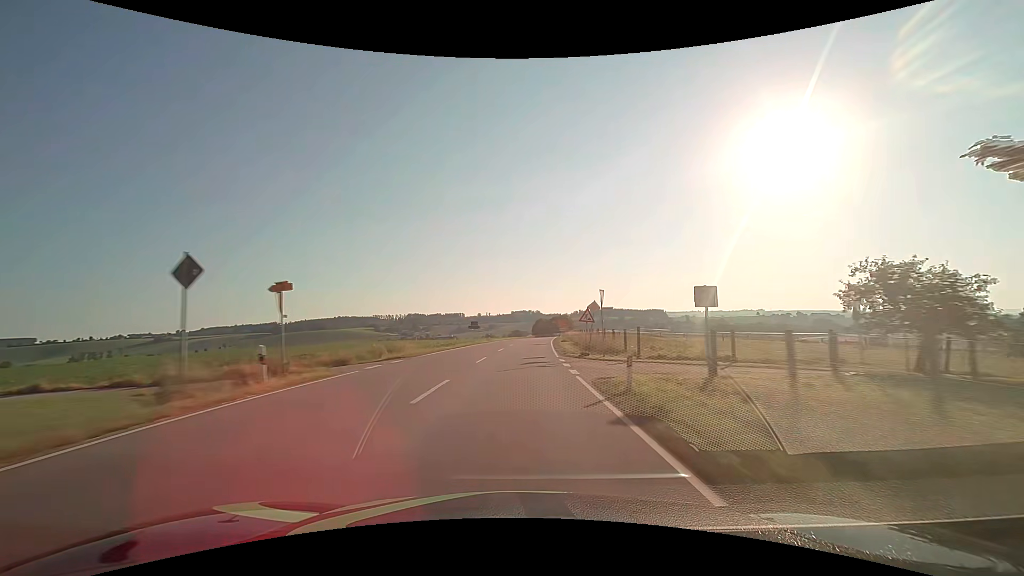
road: secondary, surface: asphalt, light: Day
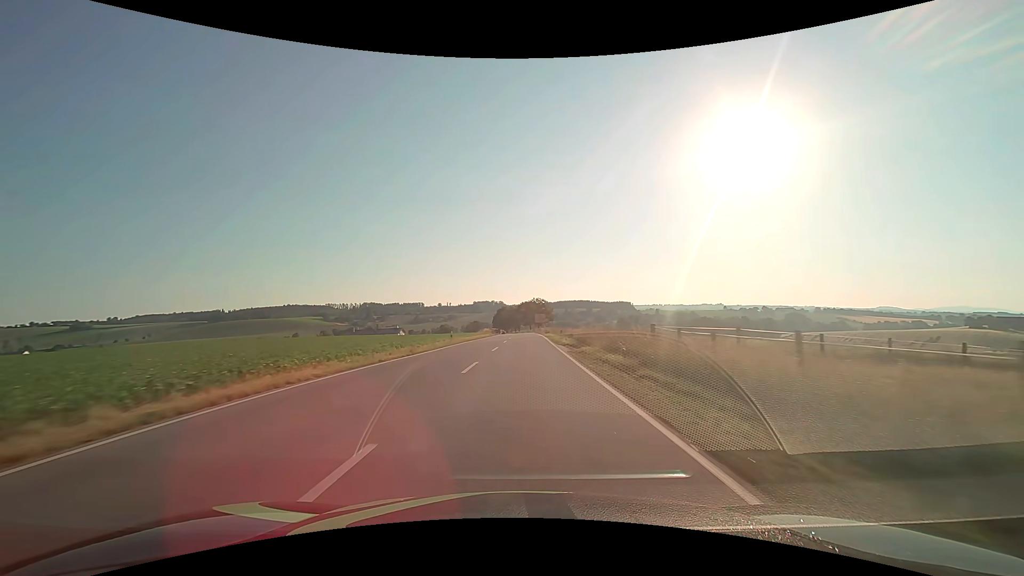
(+3.3, +74.3) m; +4°
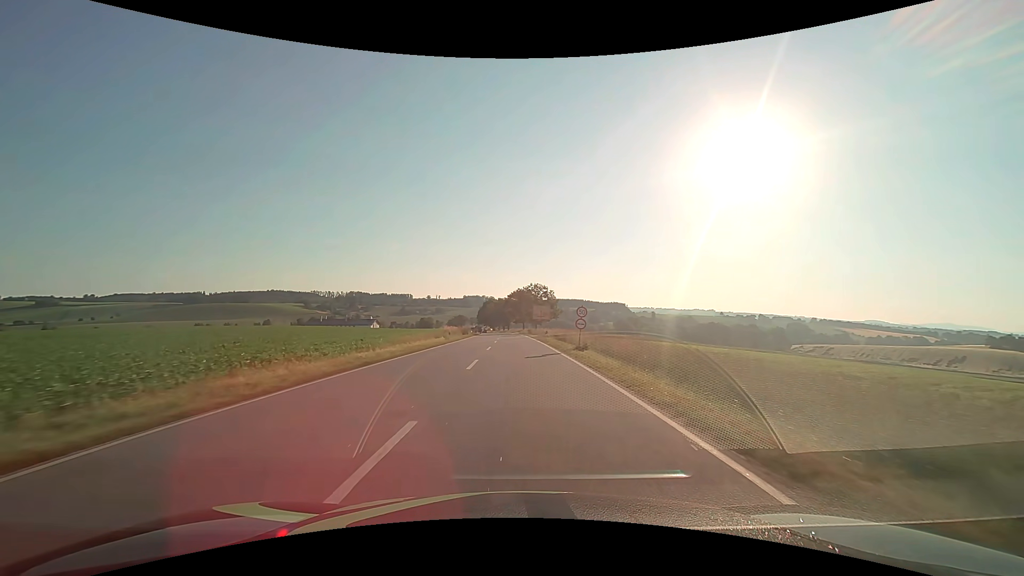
(+0.4, +45.8) m; +1°
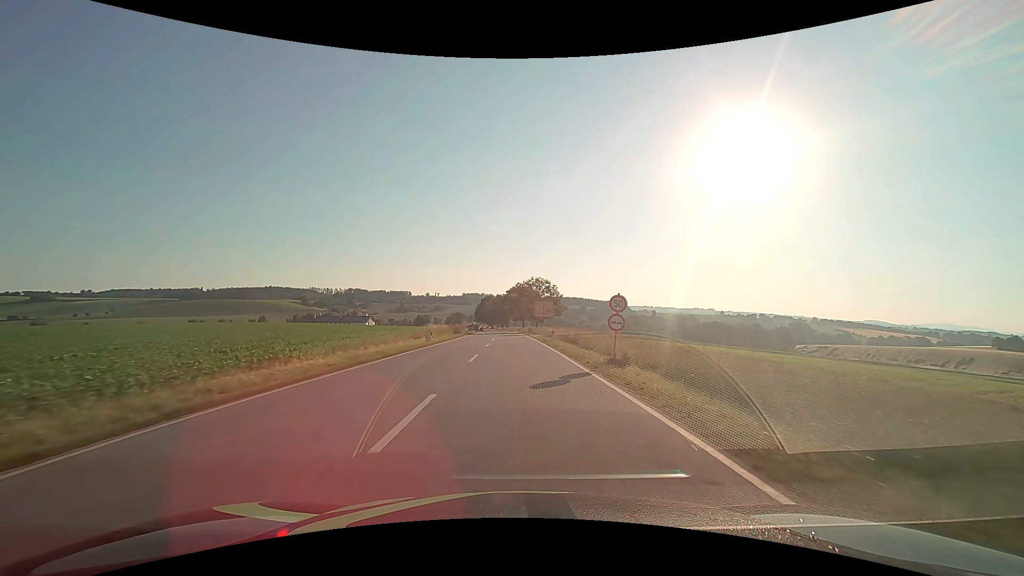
(0.0, +9.3) m; 0°
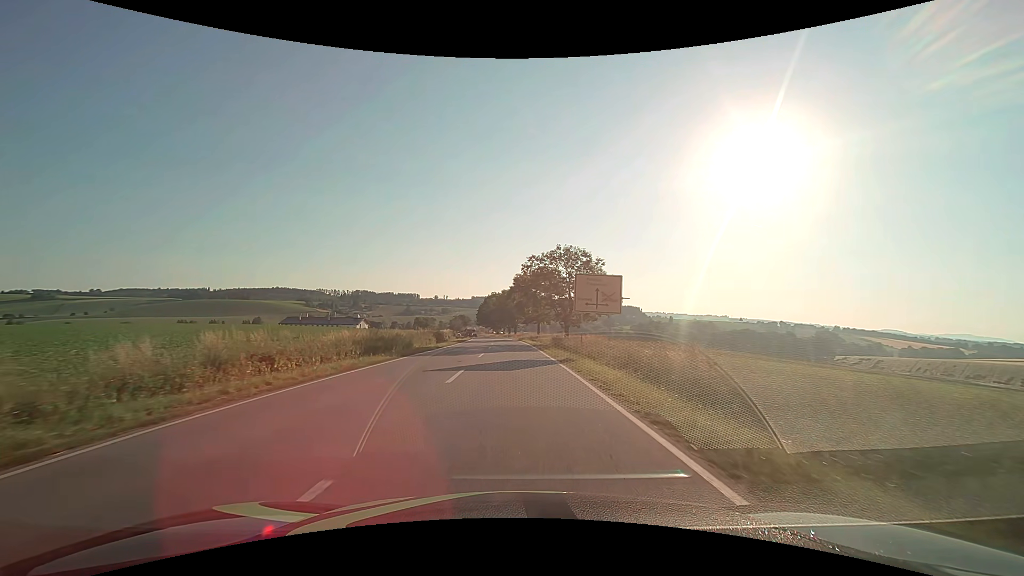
(-0.3, +40.5) m; -1°
